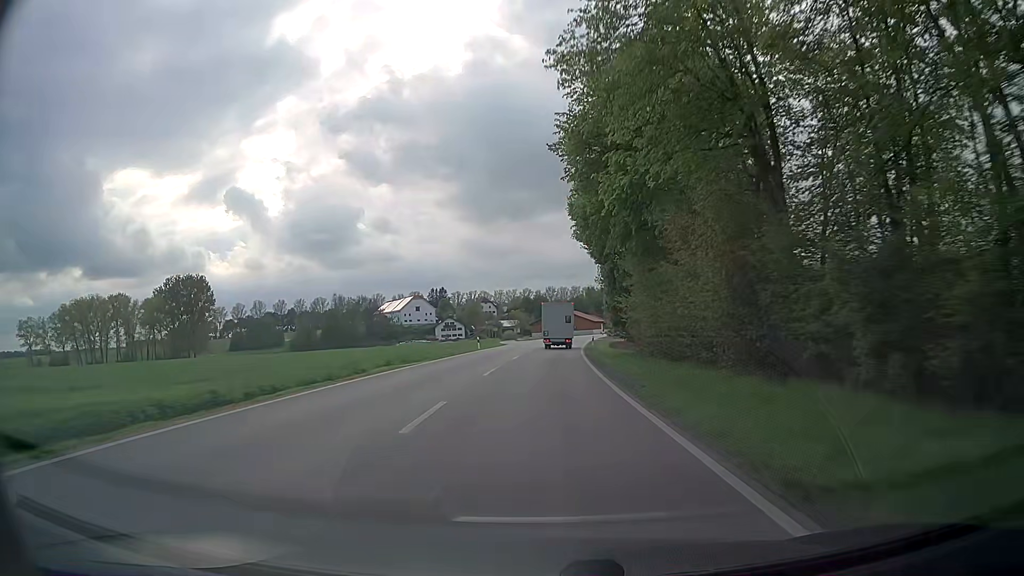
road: secondary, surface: asphalt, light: Day
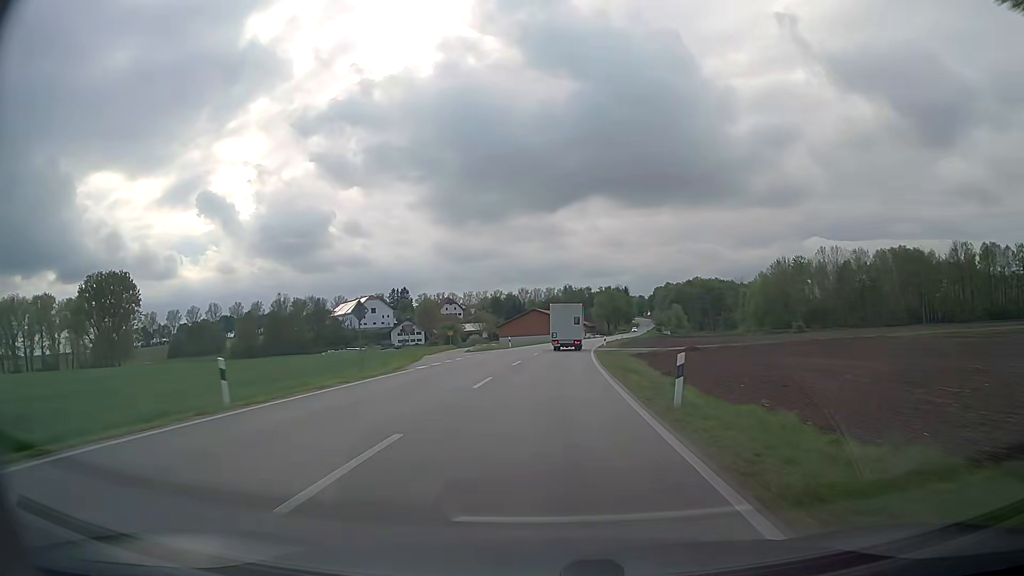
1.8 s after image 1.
(+0.8, +40.0) m; +2°
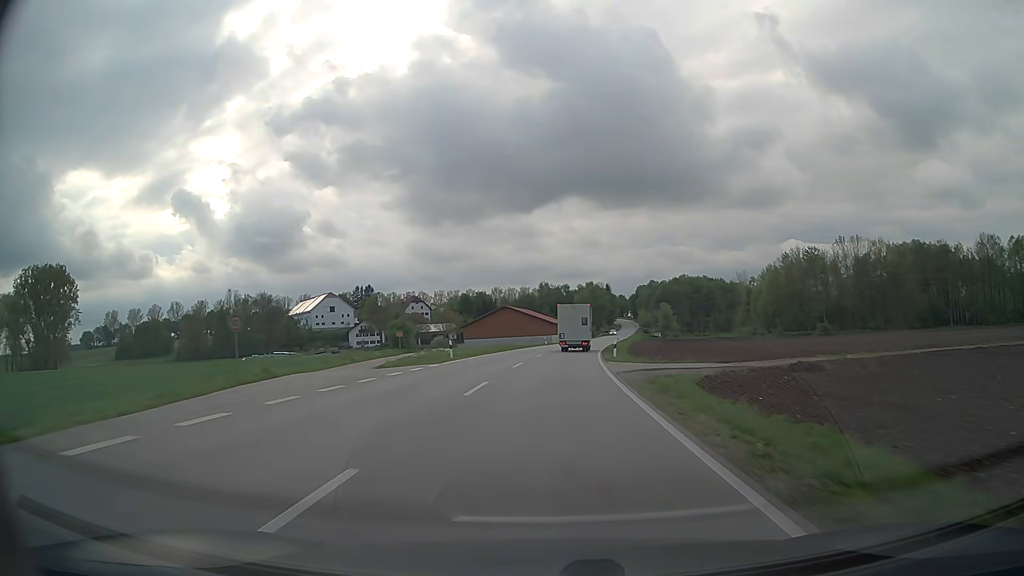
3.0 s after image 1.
(+0.4, +26.3) m; +2°
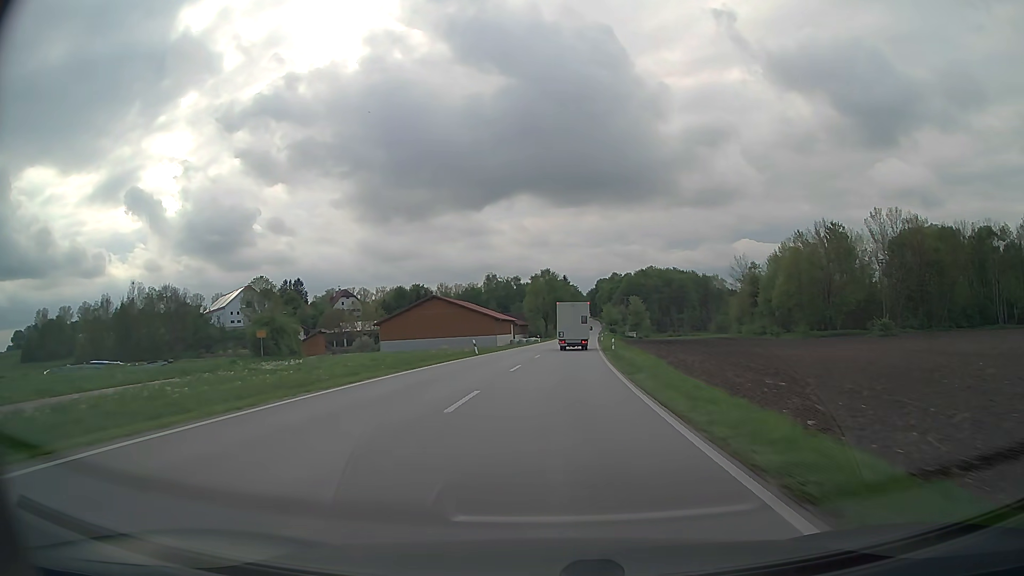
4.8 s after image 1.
(+1.4, +39.0) m; +4°
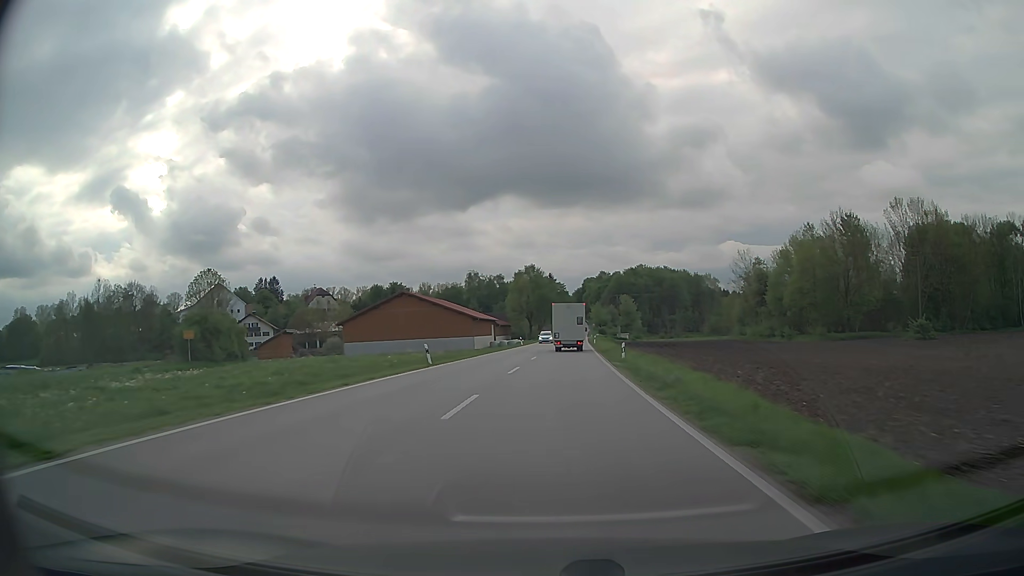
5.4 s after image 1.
(+0.1, +12.9) m; +1°
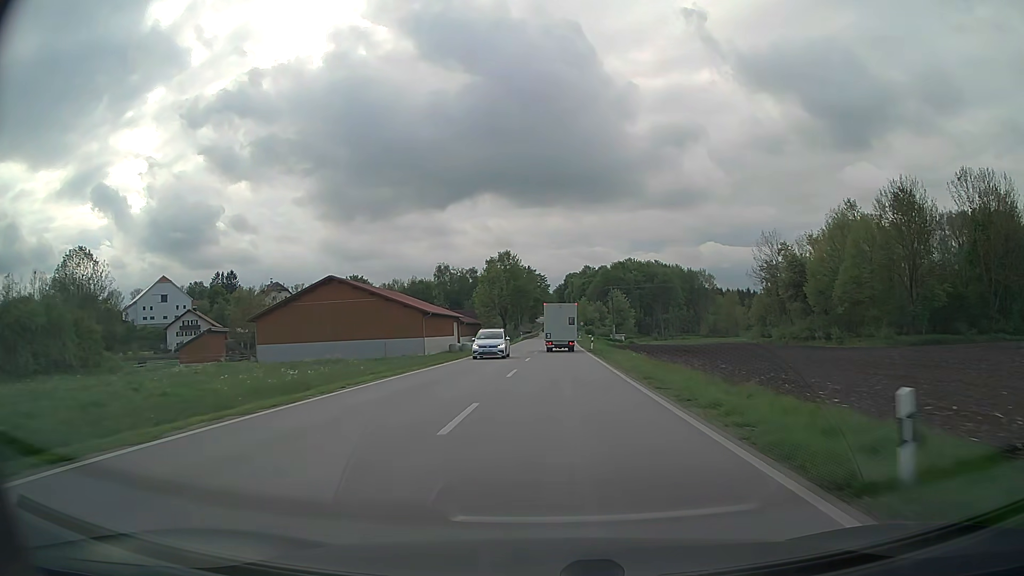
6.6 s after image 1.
(+0.4, +25.5) m; +2°
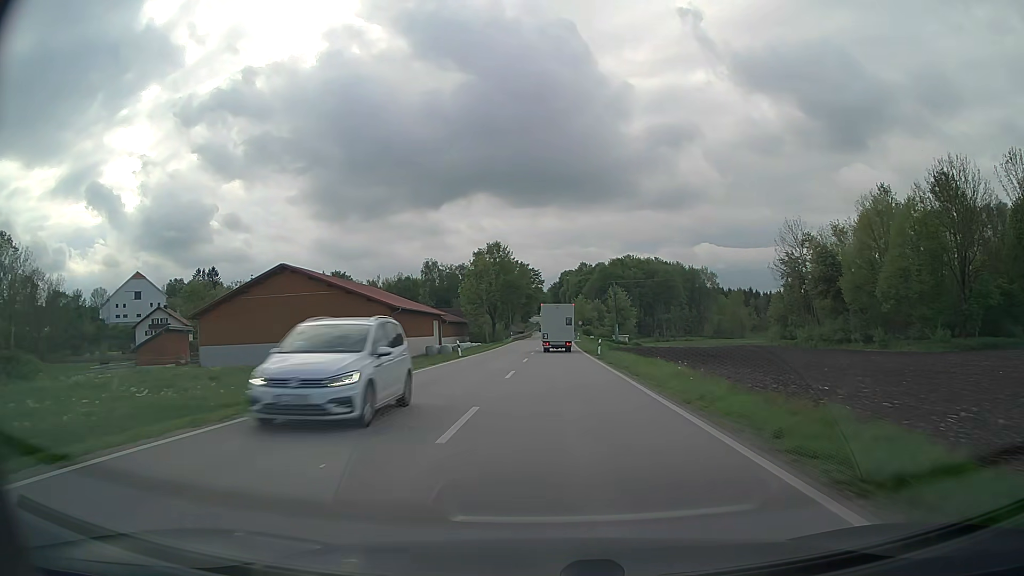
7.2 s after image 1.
(+0.1, +12.7) m; +1°
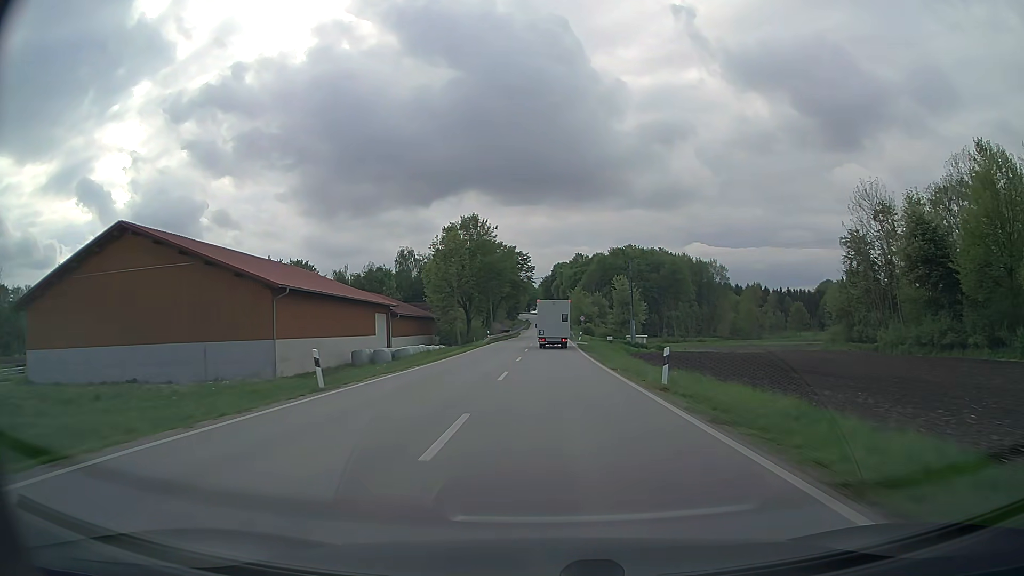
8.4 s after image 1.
(+0.2, +25.3) m; +1°
(0, +10) (0, +20) (0, +30) (0, +40) (0, +50) (0, +60) (+1, +70) (+1, +80) (+1, +90) (+1, +100) m
